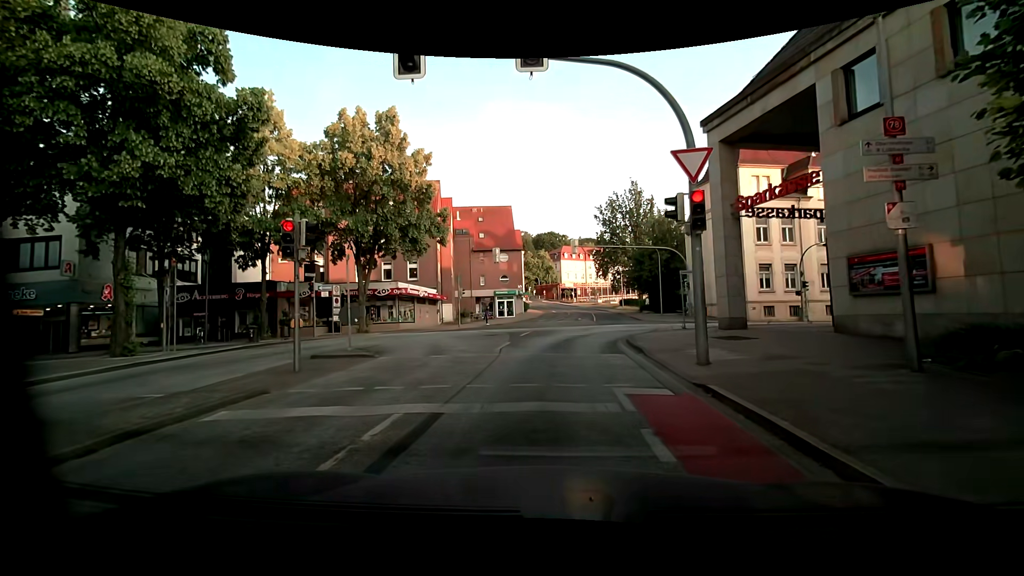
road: unclassified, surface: asphalt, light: Day
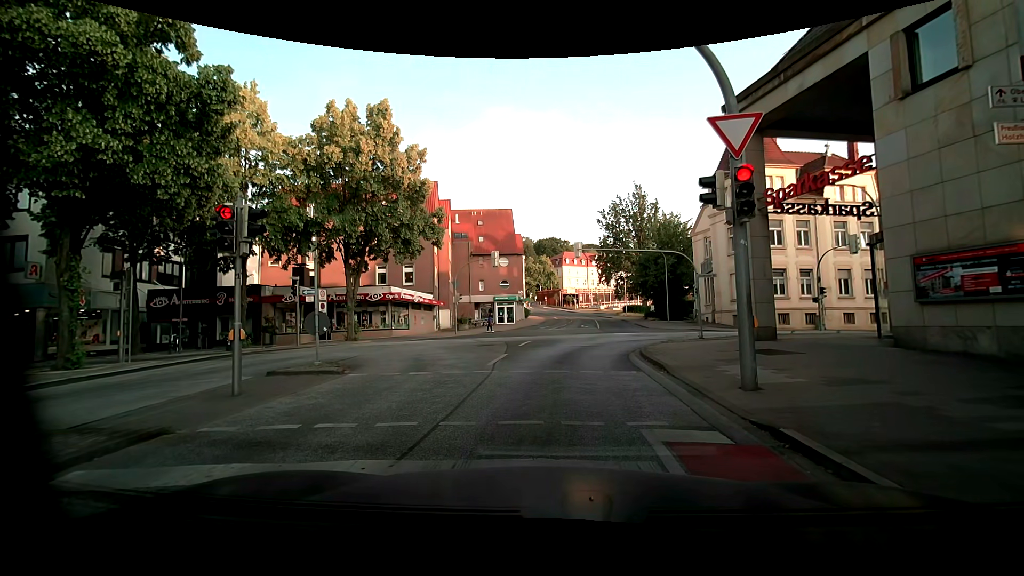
(0.0, +2.0) m; -1°
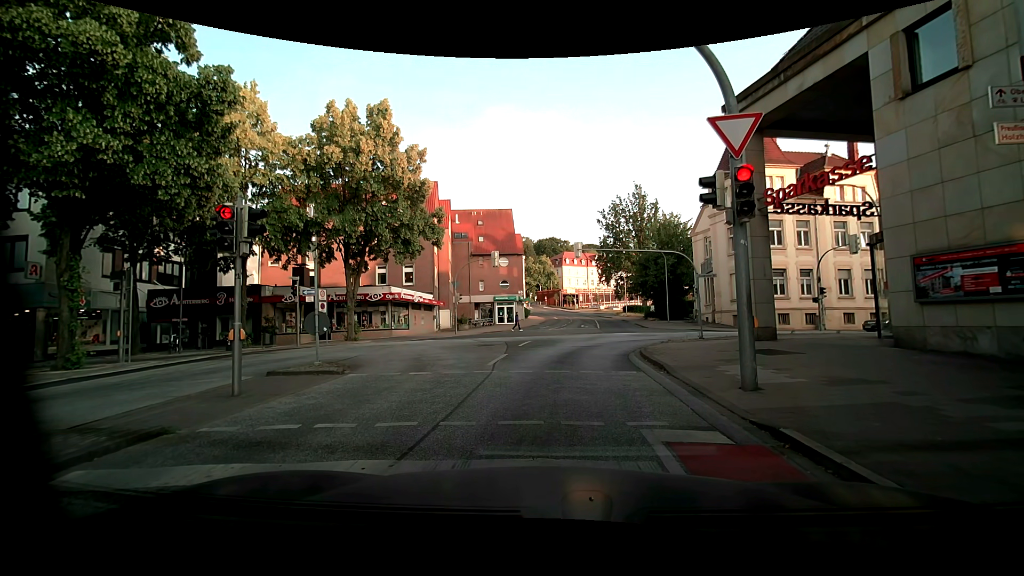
(0.0, 0.0) m; 0°
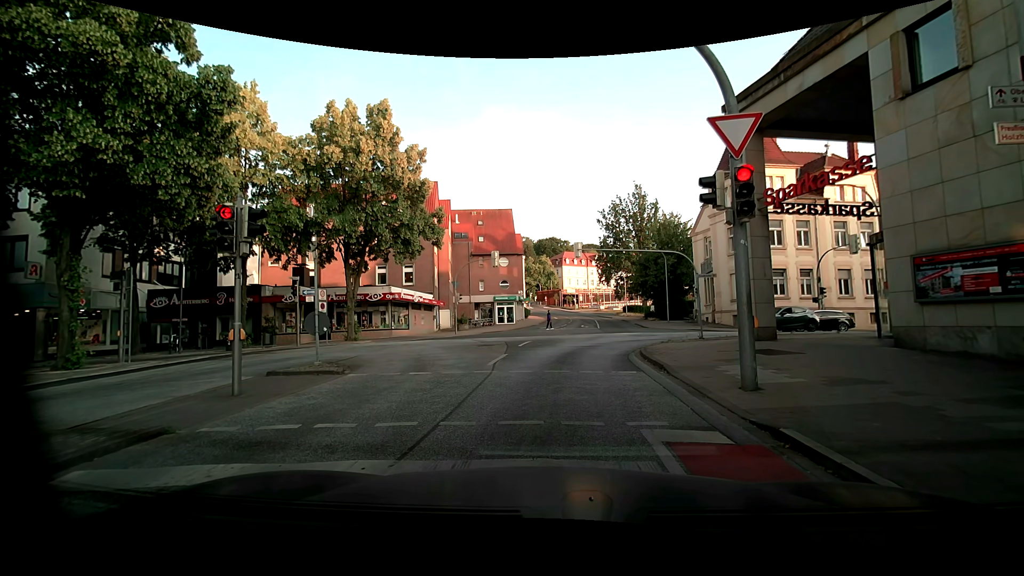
(0.0, 0.0) m; 0°
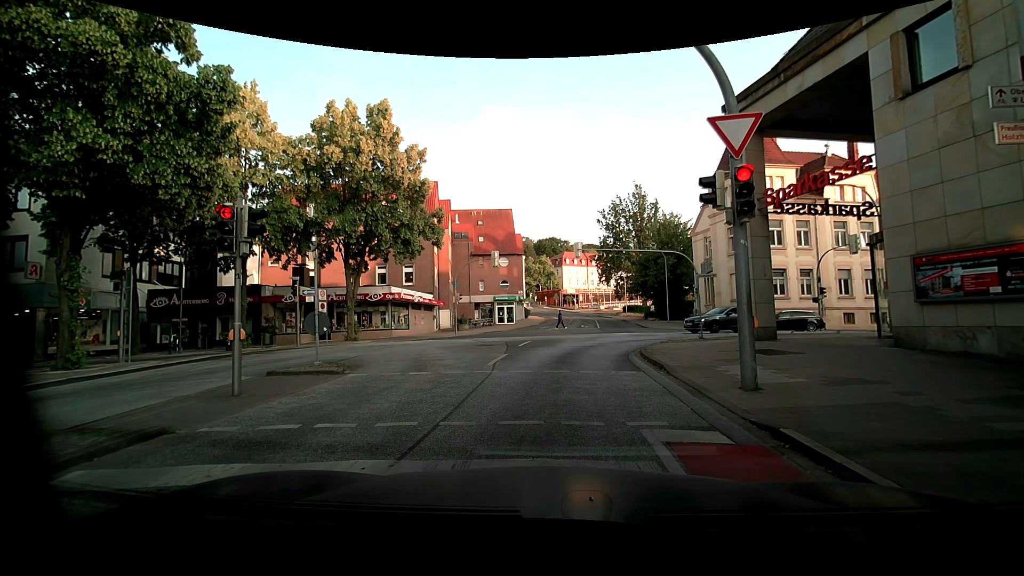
(0.0, 0.0) m; 0°
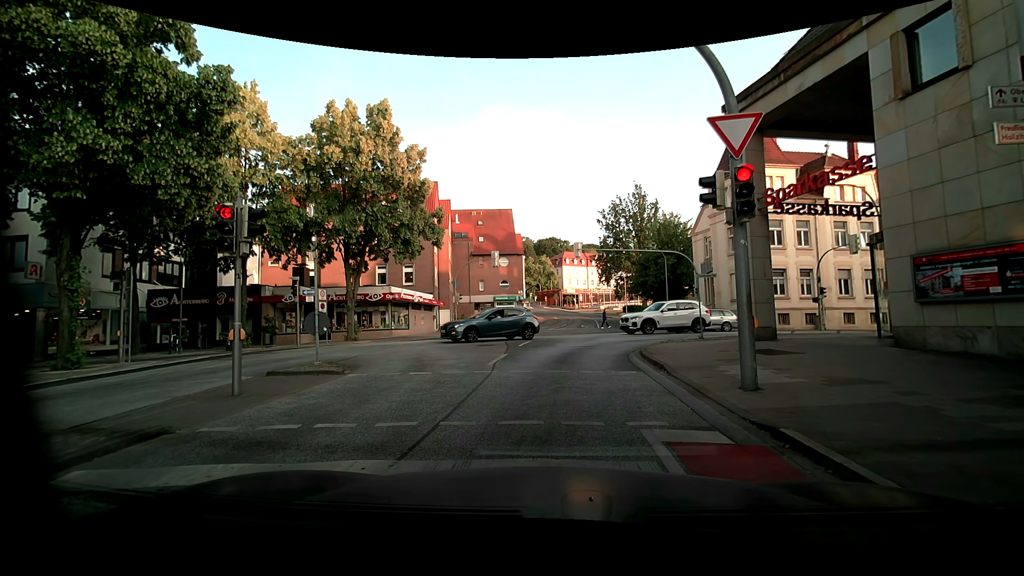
(0.0, 0.0) m; 0°
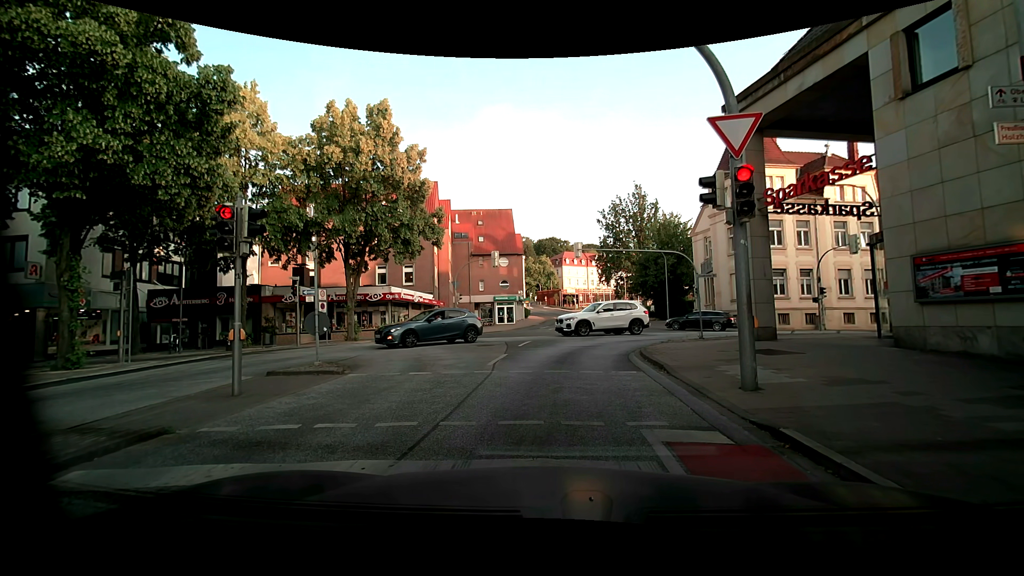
(0.0, 0.0) m; 0°
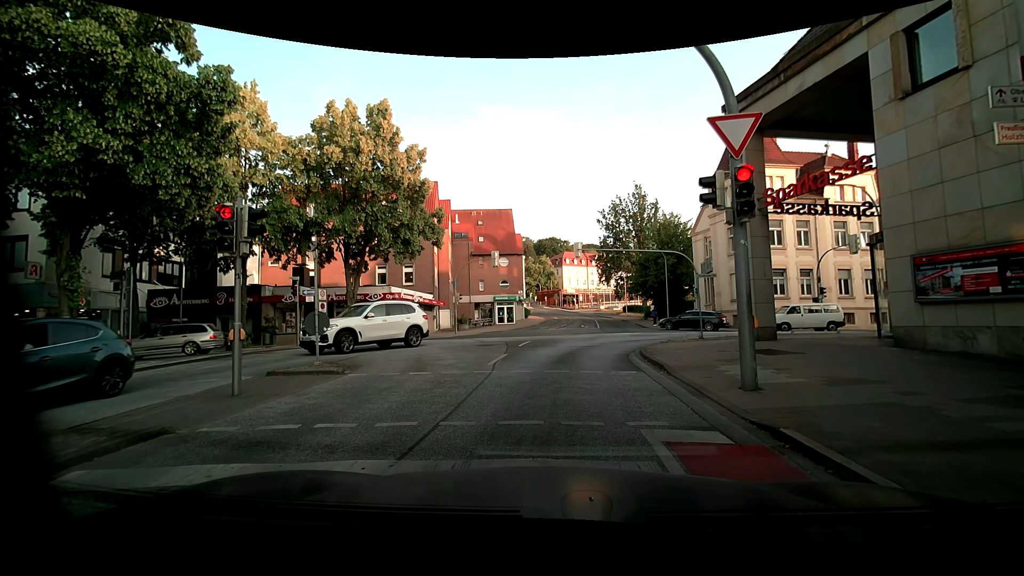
(0.0, 0.0) m; 0°
(0, +10) (+1, +20) (+4, +30) (+6, +39) (+7, +49) (+8, +59) (+9, +69) (+9, +79) (+9, +89) (+8, +99) m
